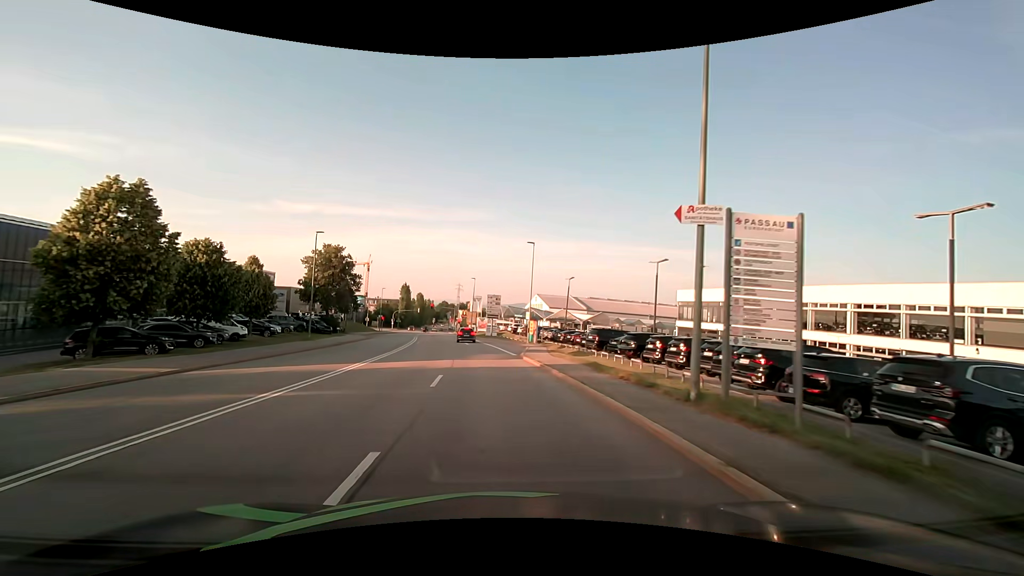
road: secondary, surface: asphalt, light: Day
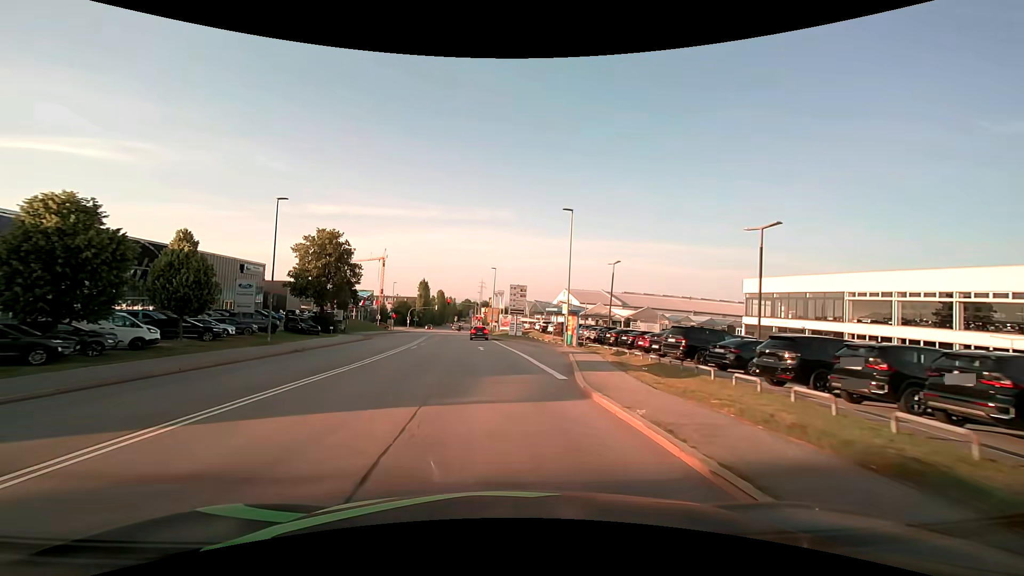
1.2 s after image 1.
(-0.2, +13.2) m; -3°
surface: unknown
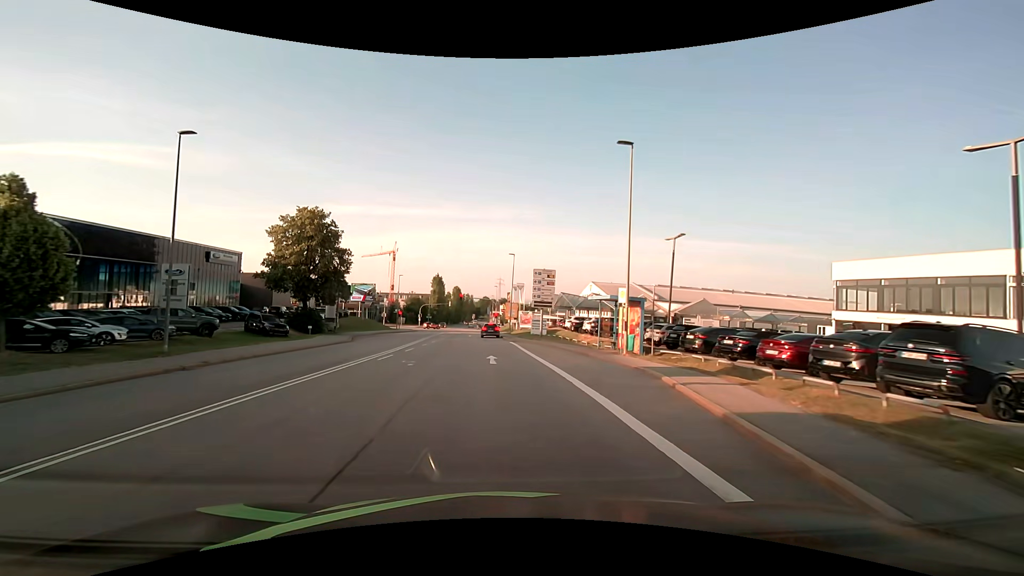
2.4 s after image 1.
(-0.2, +12.8) m; -2°
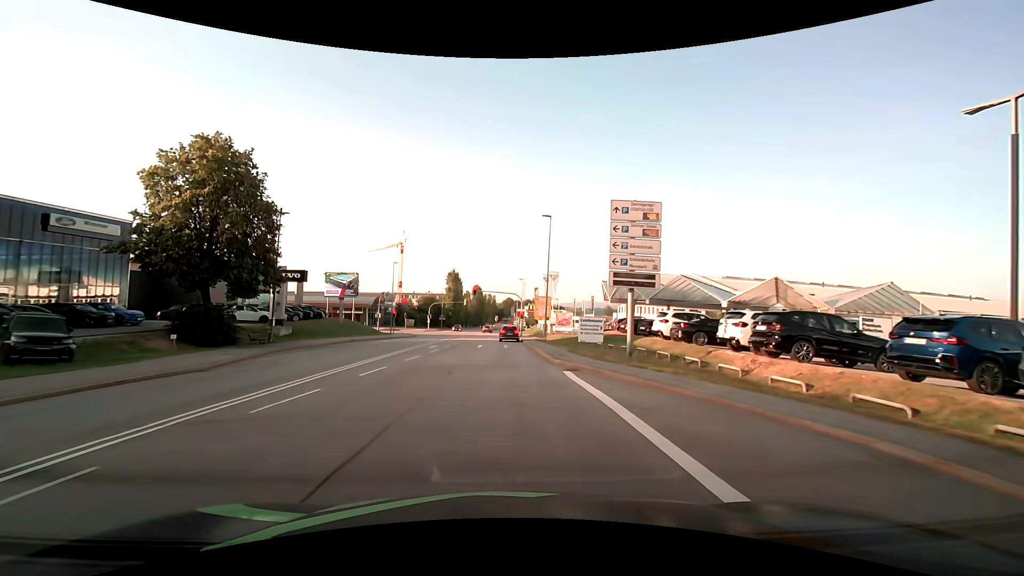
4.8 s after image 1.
(-0.6, +23.3) m; -2°
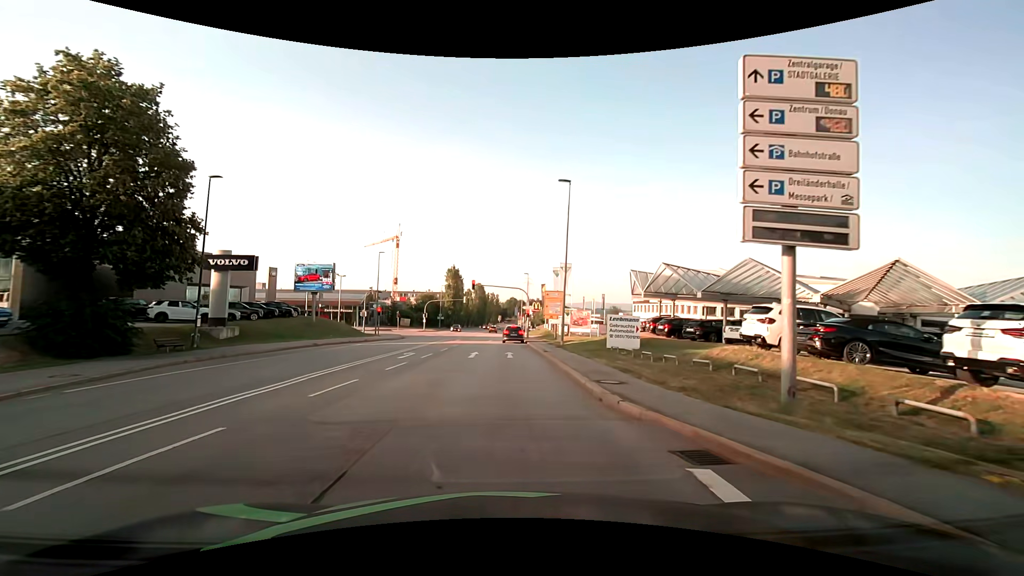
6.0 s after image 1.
(-0.1, +10.0) m; -1°
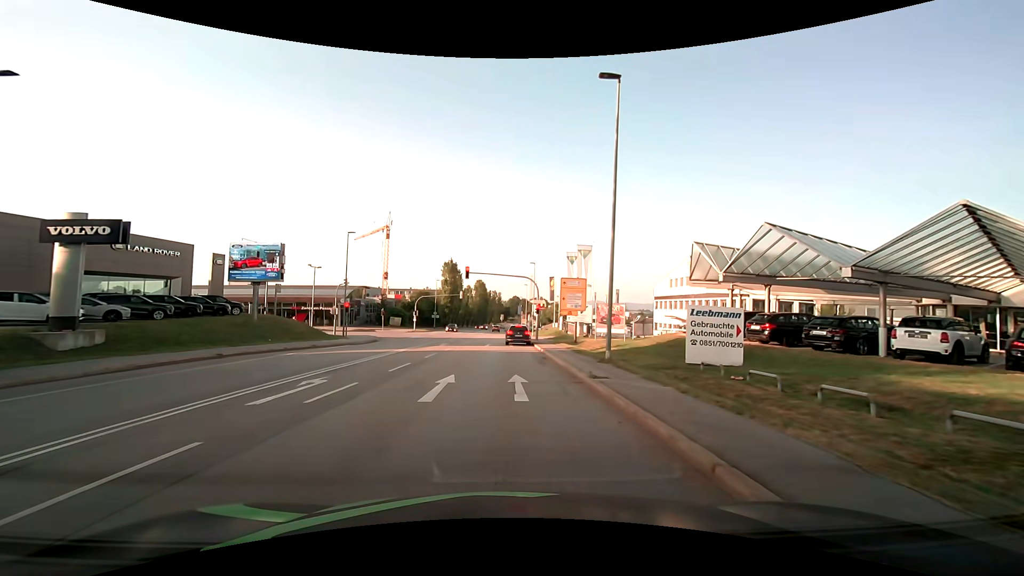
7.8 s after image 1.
(0.0, +12.7) m; 0°
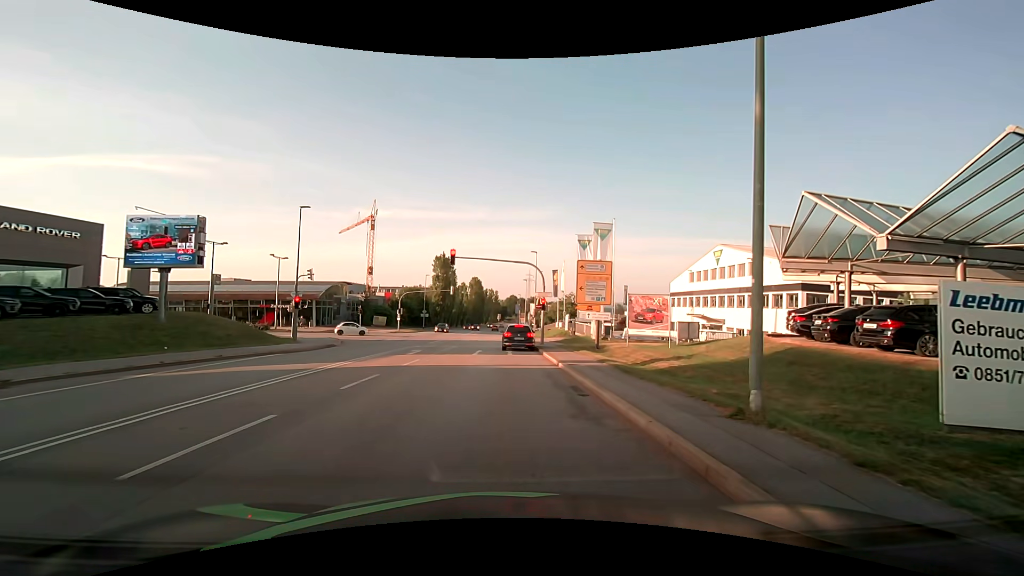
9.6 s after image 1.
(0.0, +10.2) m; 0°
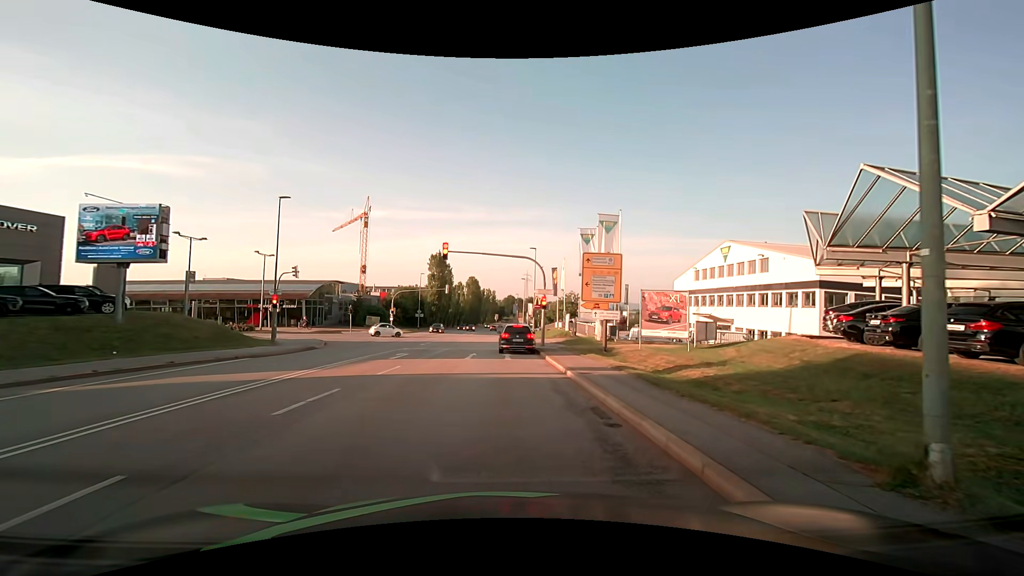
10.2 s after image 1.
(0.0, +2.9) m; 0°
(0, +10) (0, +20) (0, +30) (0, +40) (0, +50) (0, +60) (0, +70) (0, +80) (0, +90) (0, +100) m
